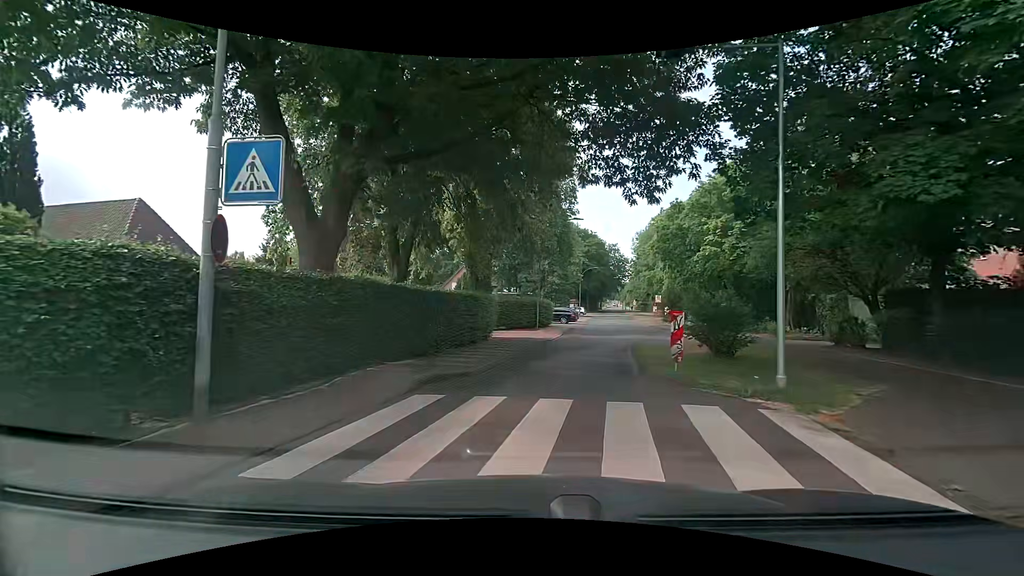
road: residential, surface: asphalt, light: Day
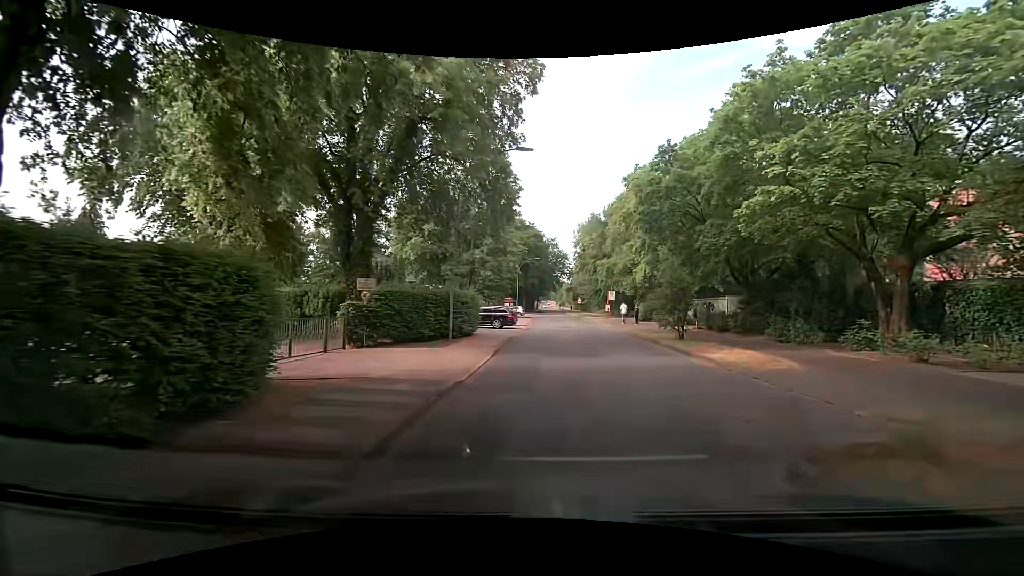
(+0.9, +14.6) m; +9°
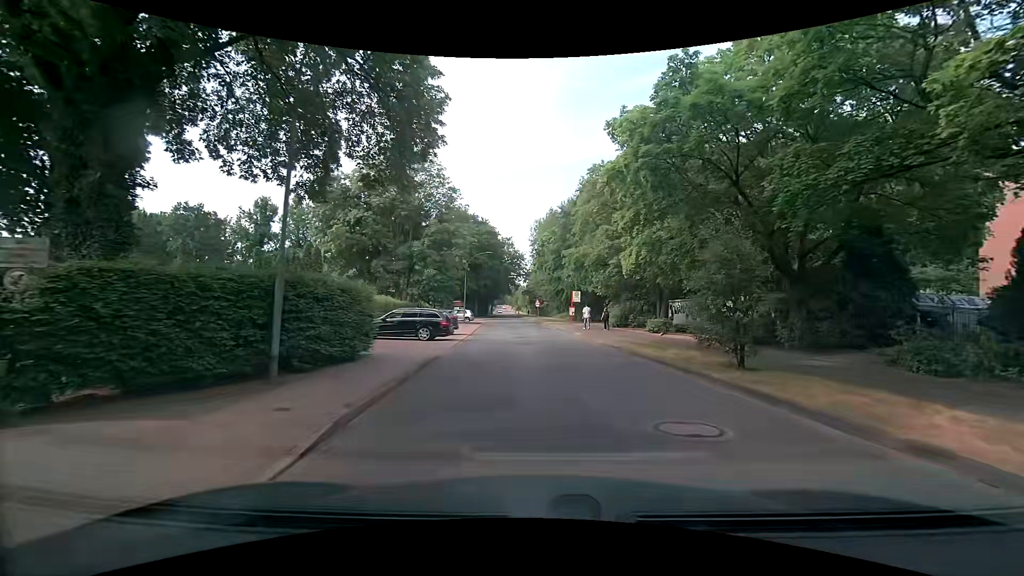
(+0.3, +10.1) m; +5°
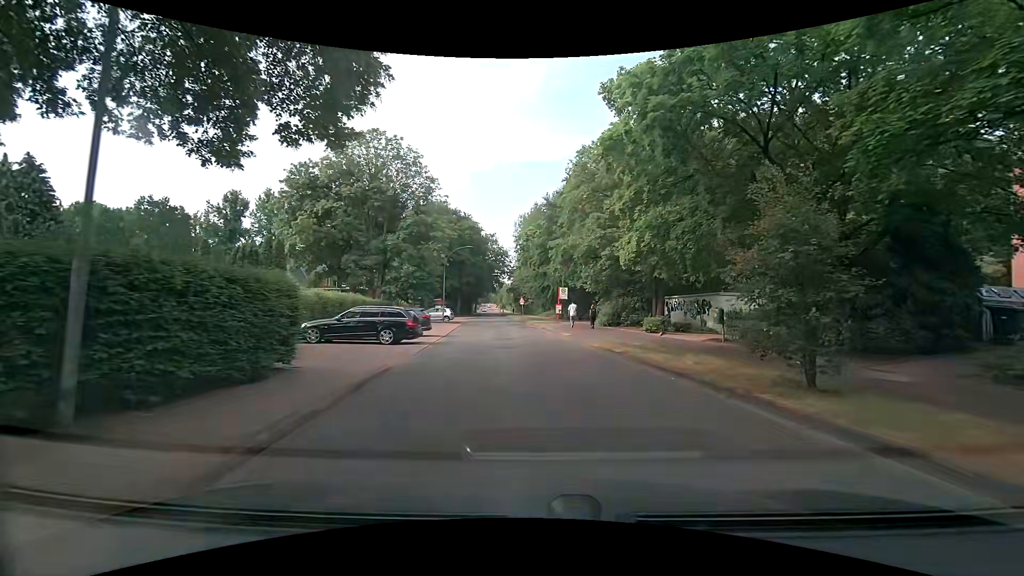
(0.0, +3.5) m; 0°
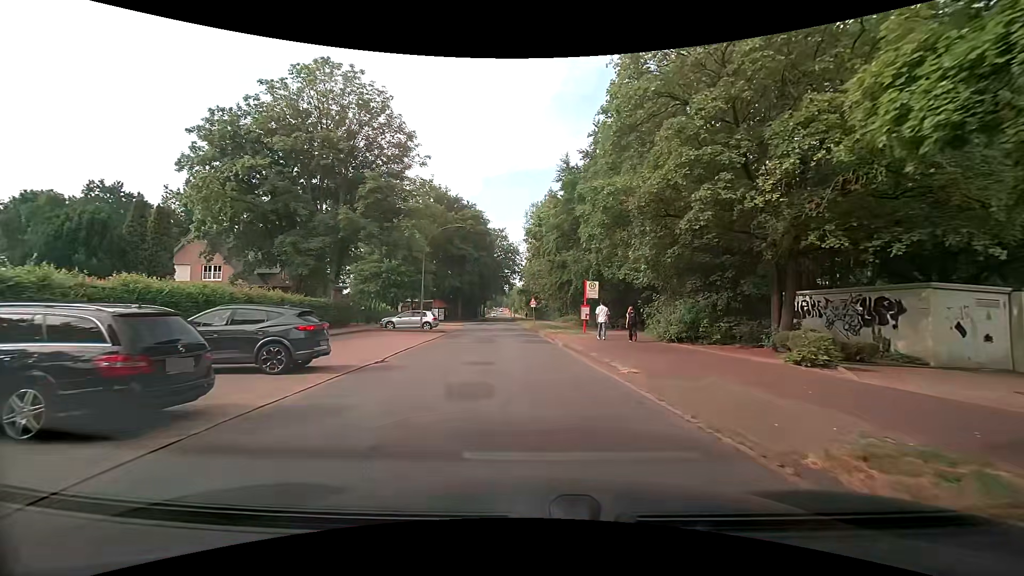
(+0.1, +14.3) m; -3°
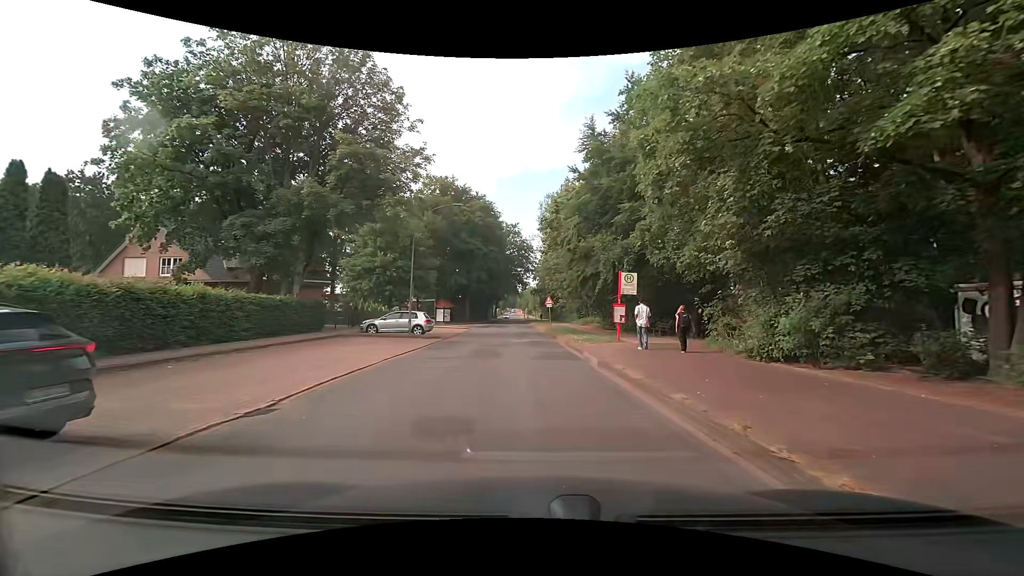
(+0.1, +7.2) m; -2°
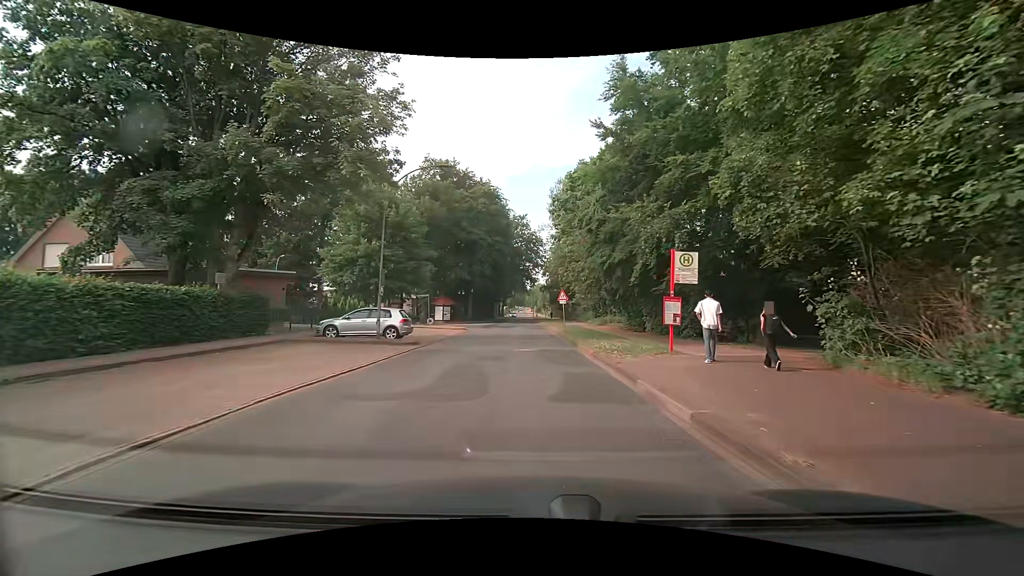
(+0.2, +7.3) m; 0°
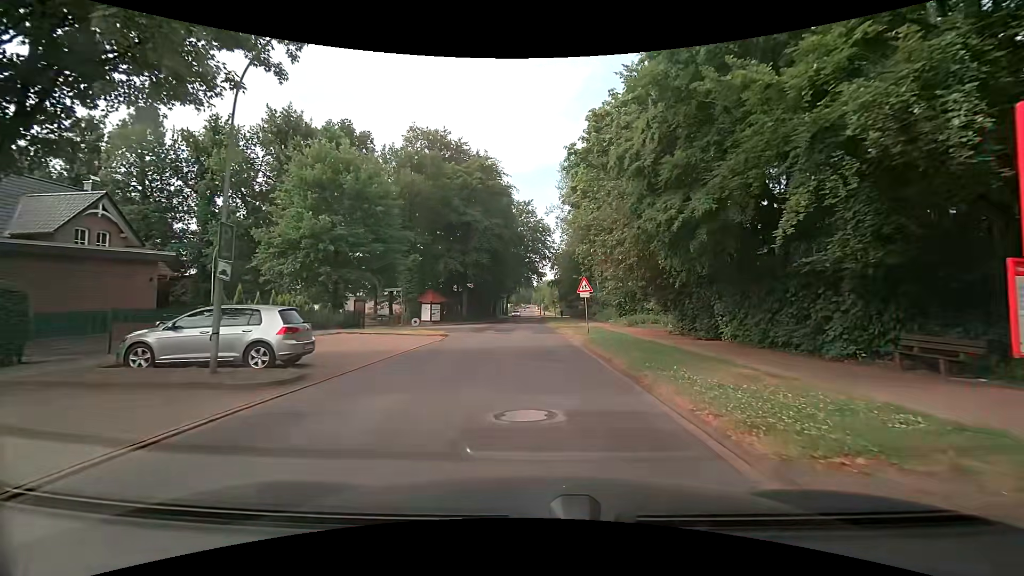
(0.0, +11.2) m; -1°
